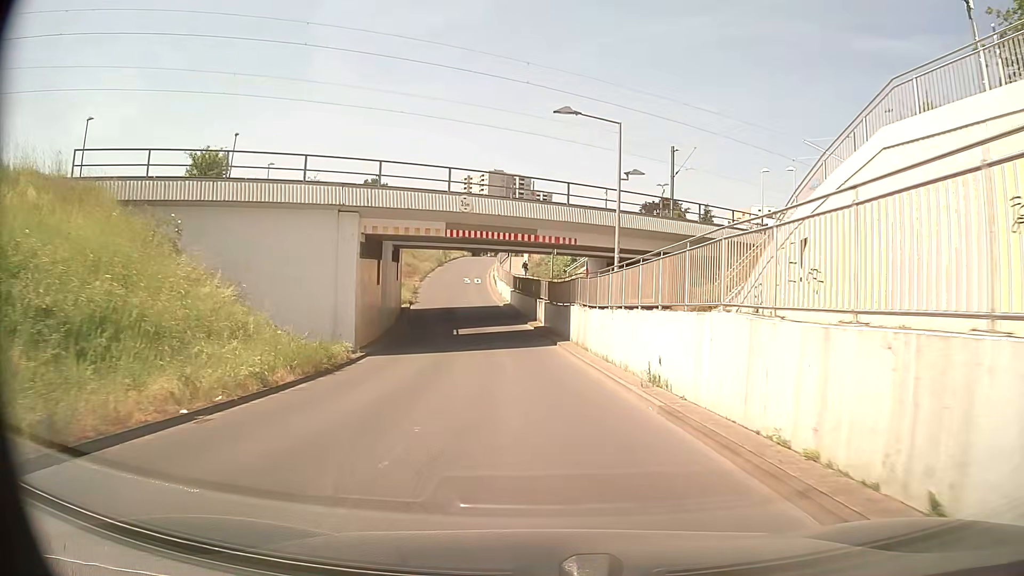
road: unclassified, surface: asphalt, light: Day
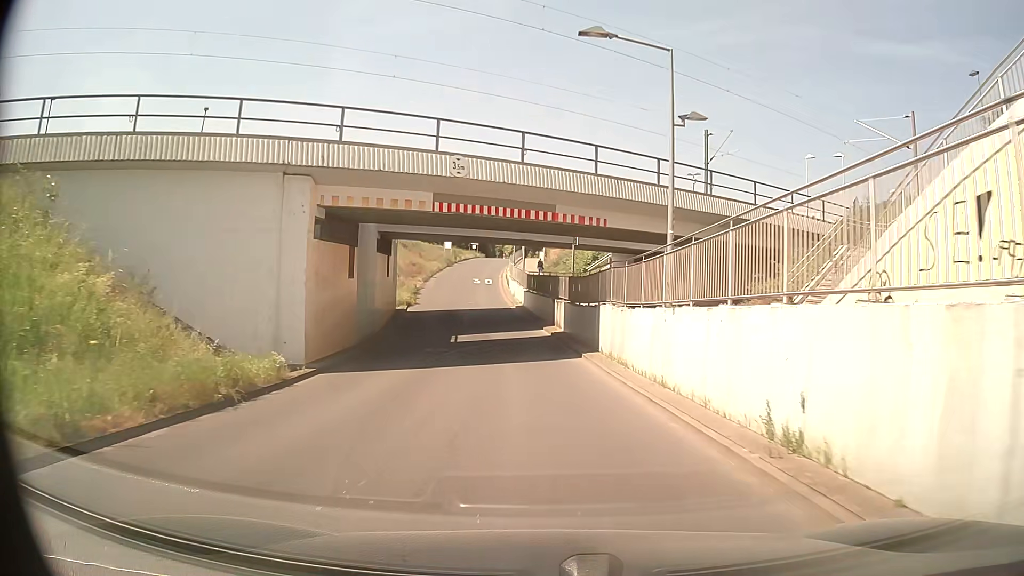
(-0.1, +6.3) m; -1°
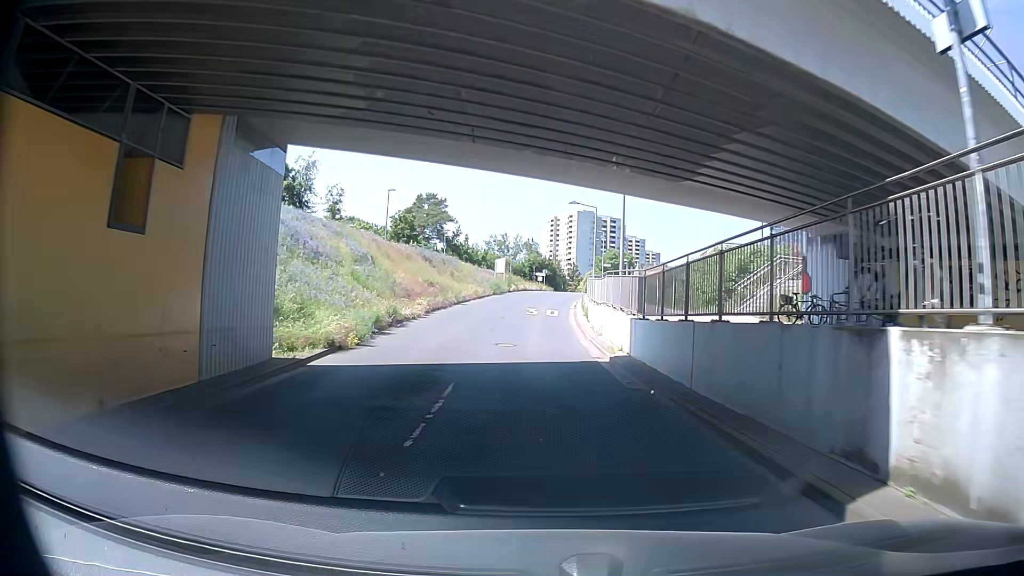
(-1.2, +25.4) m; -6°
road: residential
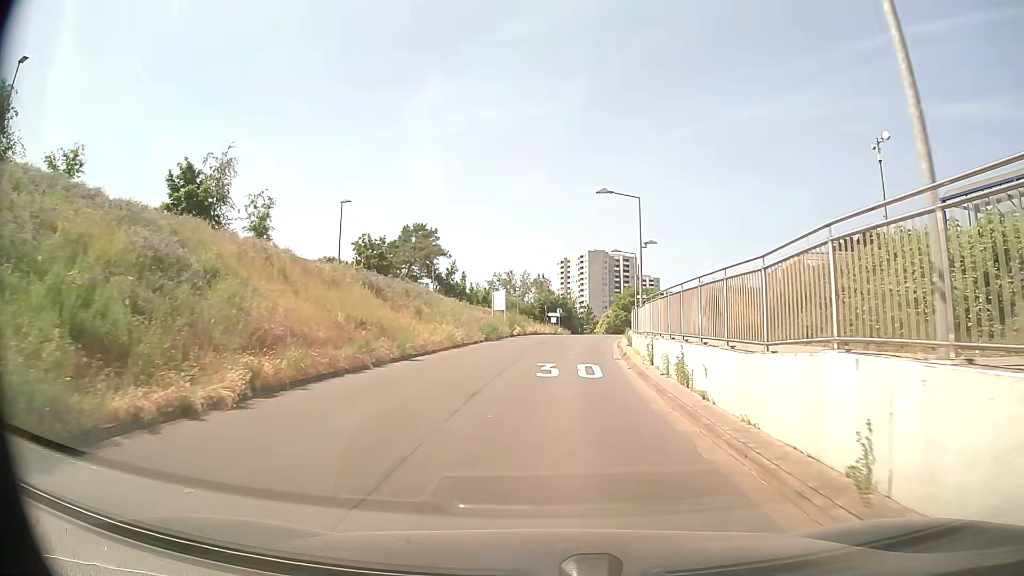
(+0.8, +18.3) m; -2°
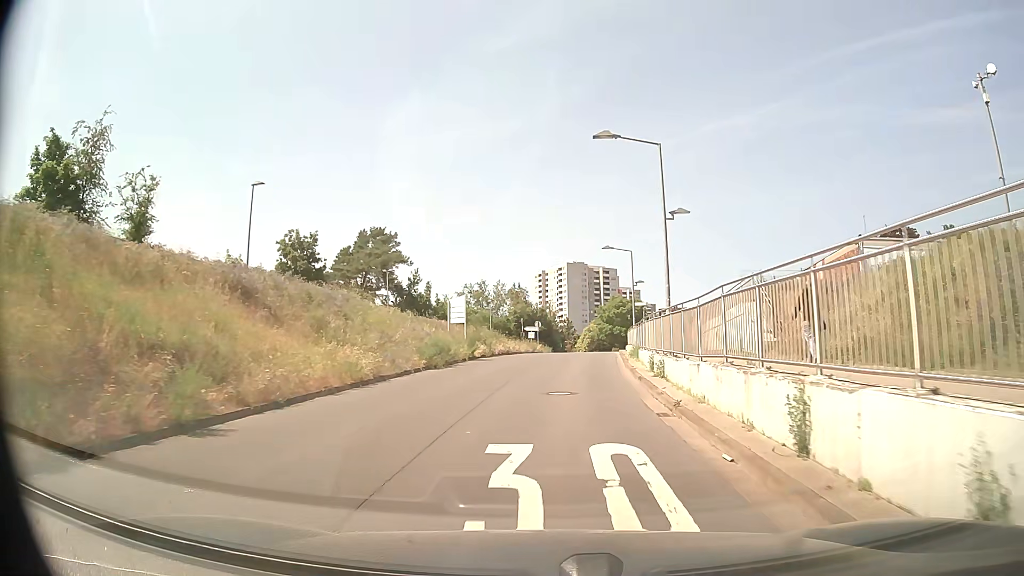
(+0.4, +11.8) m; +3°
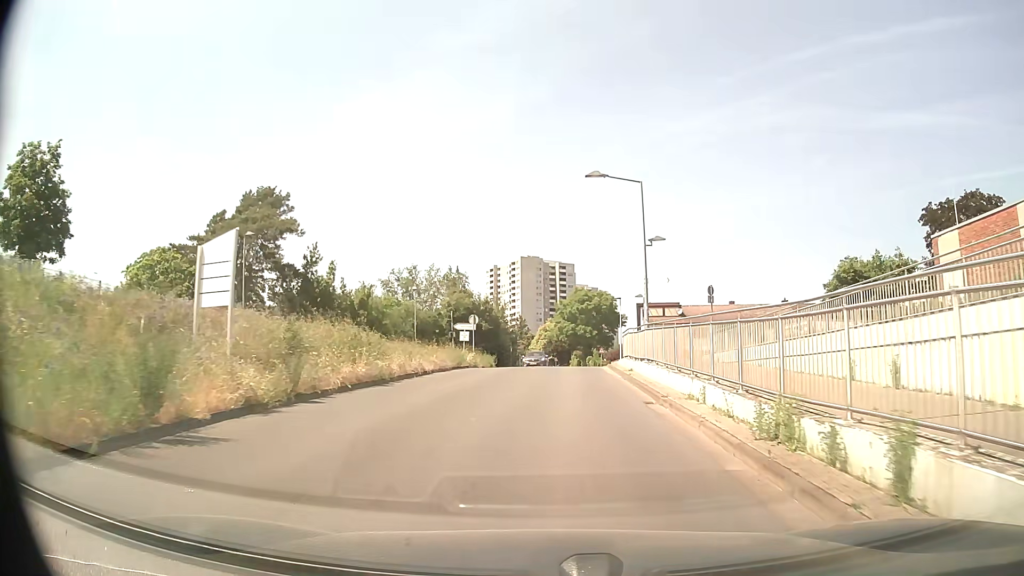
(+0.8, +22.6) m; +4°
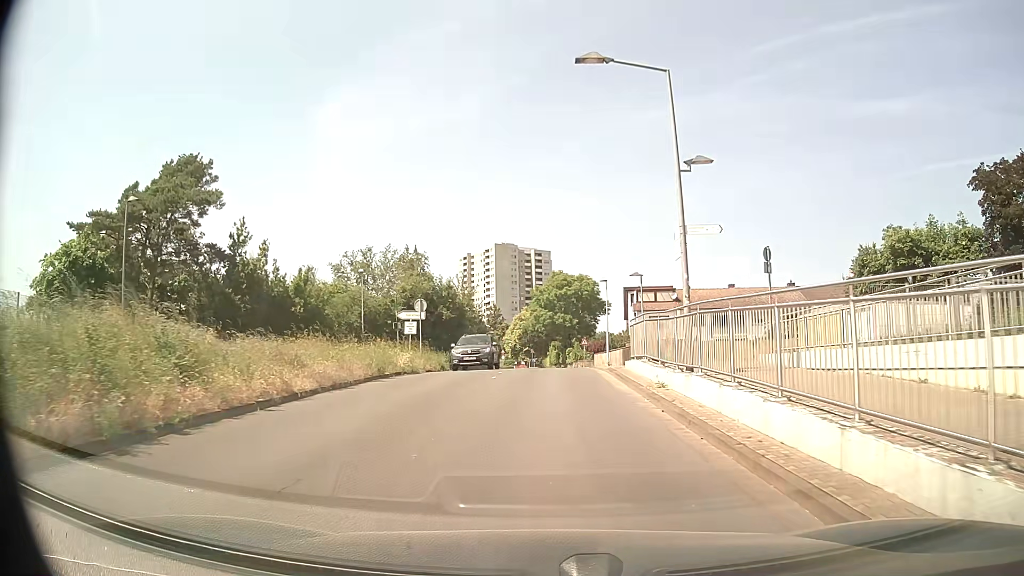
(+0.2, +10.4) m; +2°
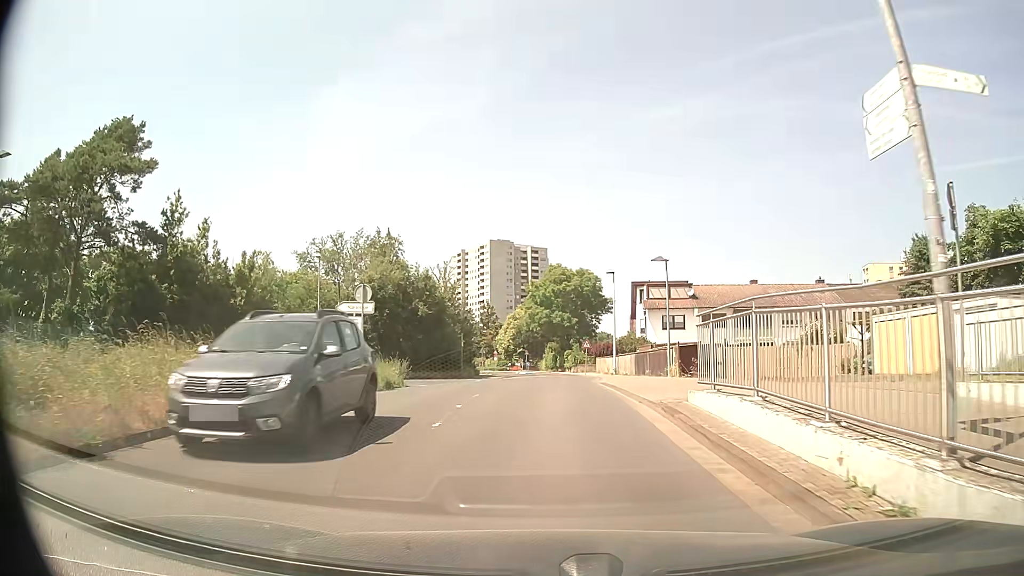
(+0.1, +9.5) m; 0°
(0, +10) (0, +20) (+1, +30) (+1, +40) (+2, +50) (+2, +60) (+1, +70) (0, +80) (-2, +90) (-4, +100) m
